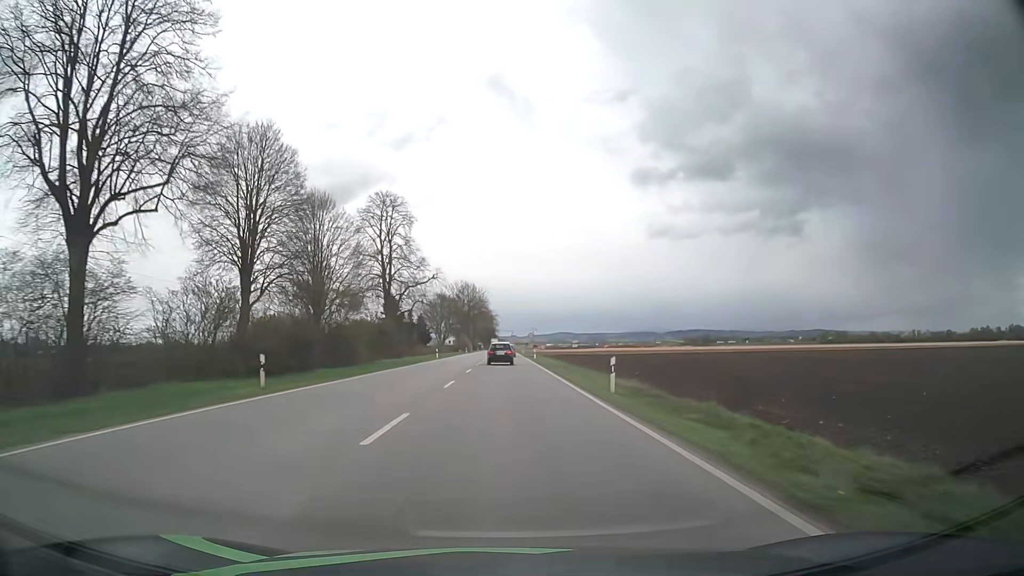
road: primary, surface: asphalt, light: Day
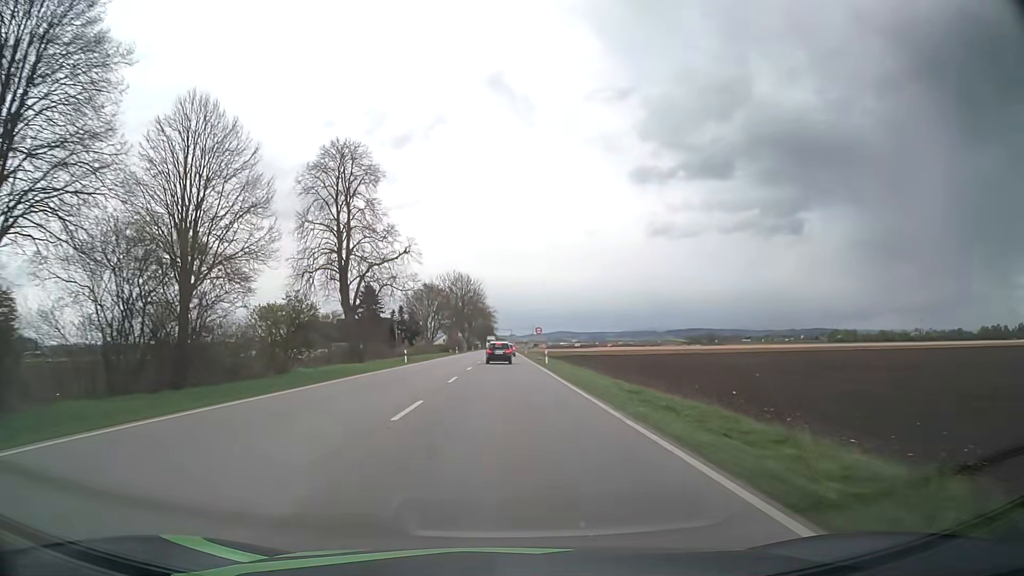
(+0.1, +21.1) m; 0°
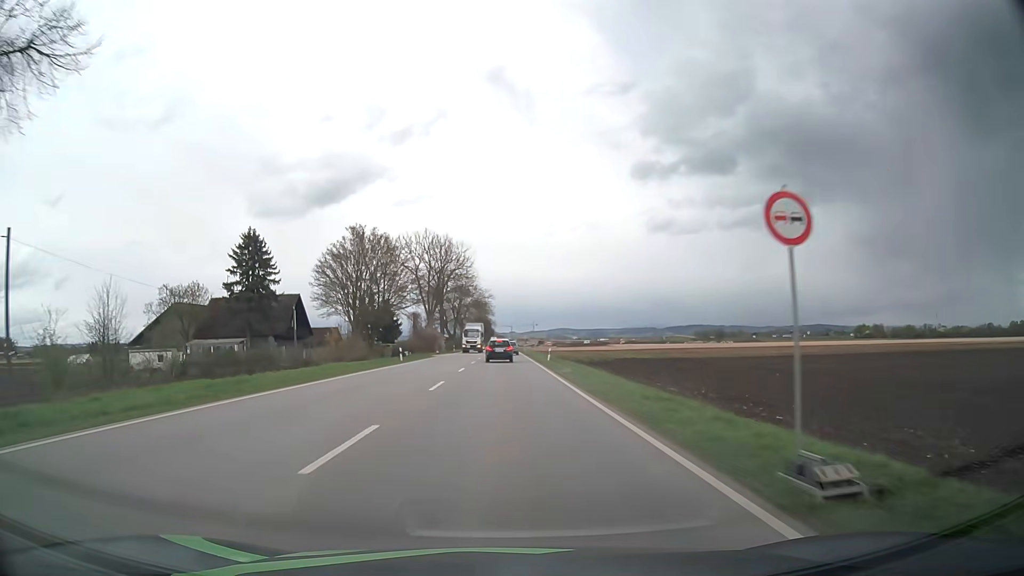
(0.0, +52.9) m; 0°
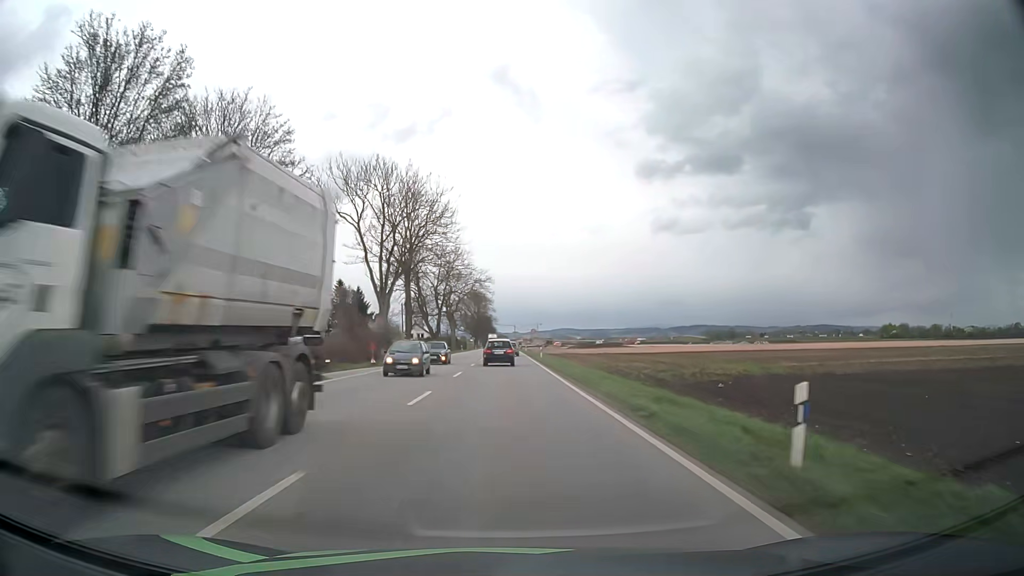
(0.0, +39.9) m; 0°
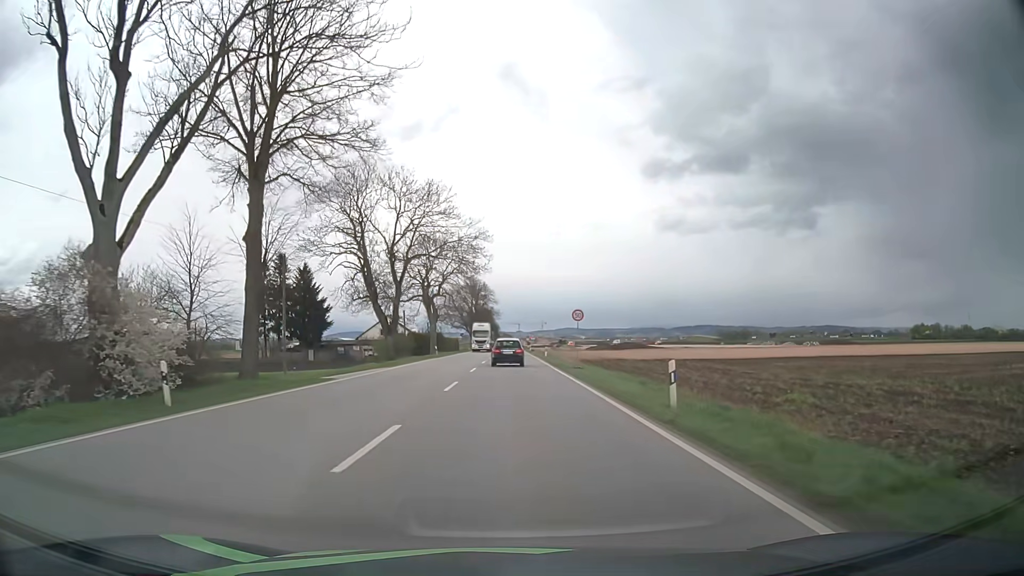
(-0.2, +43.6) m; 0°
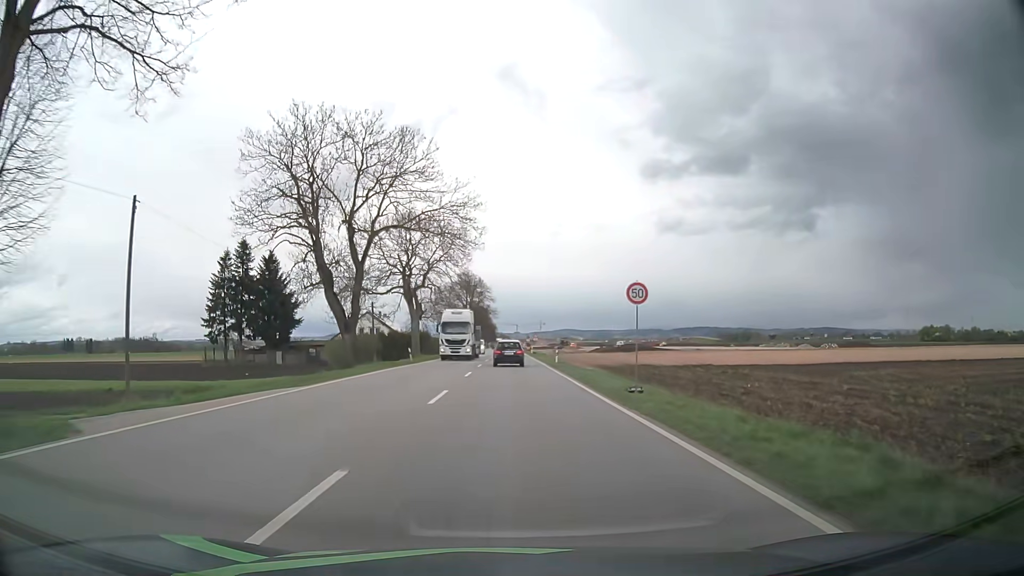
(0.0, +15.5) m; 0°
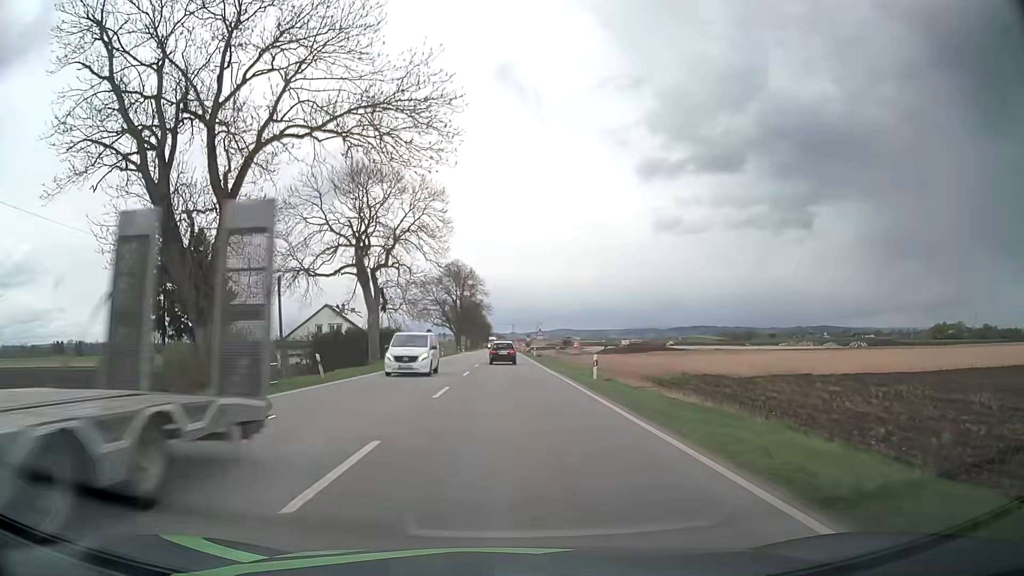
(0.0, +21.9) m; 0°
(0, +10) (0, +20) (0, +30) (0, +40) (0, +50) (0, +60) (0, +70) (0, +80) (0, +90) (0, +100) m
